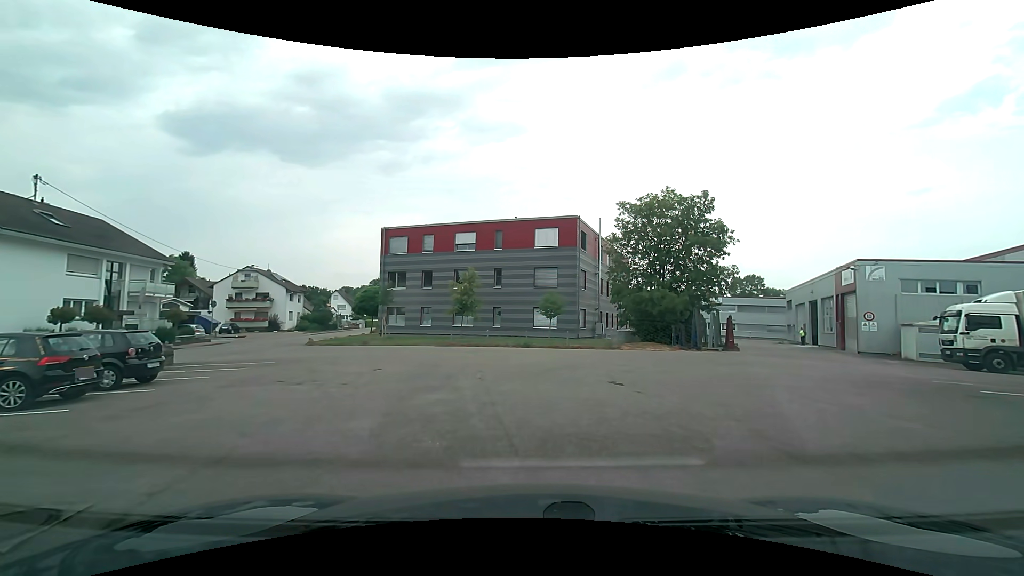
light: Day
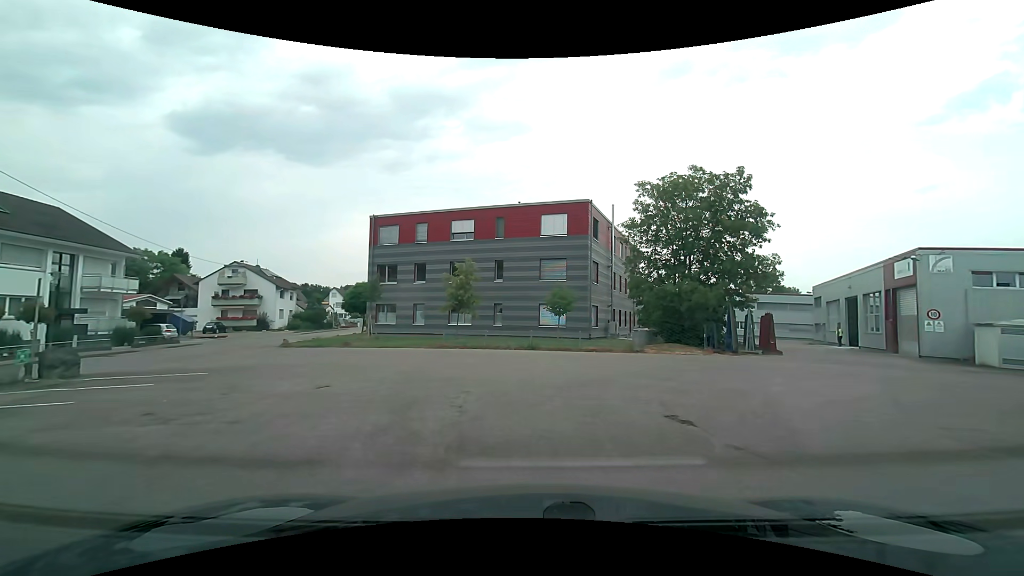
(0.0, +4.6) m; +1°
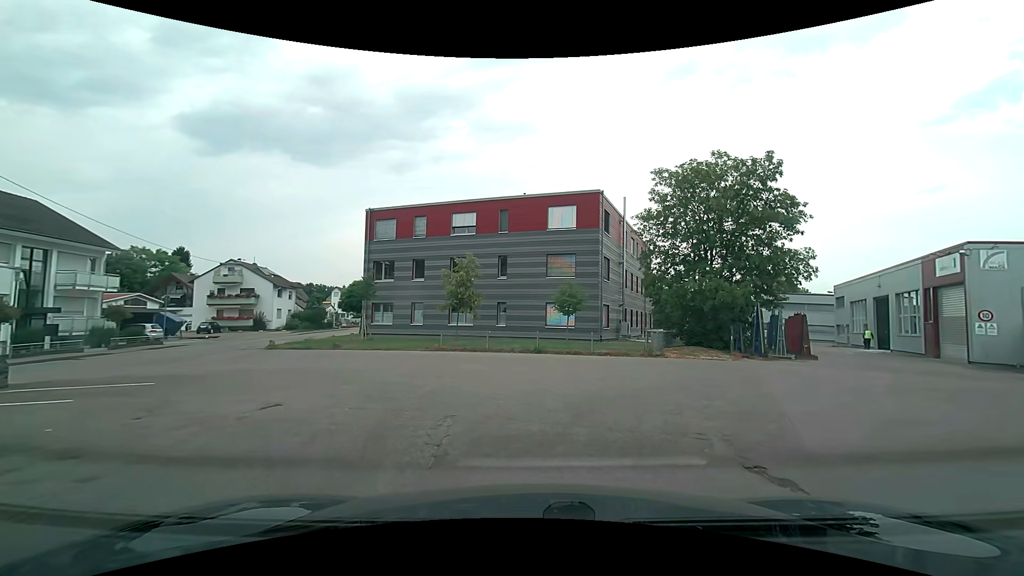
(-0.1, +2.5) m; -2°
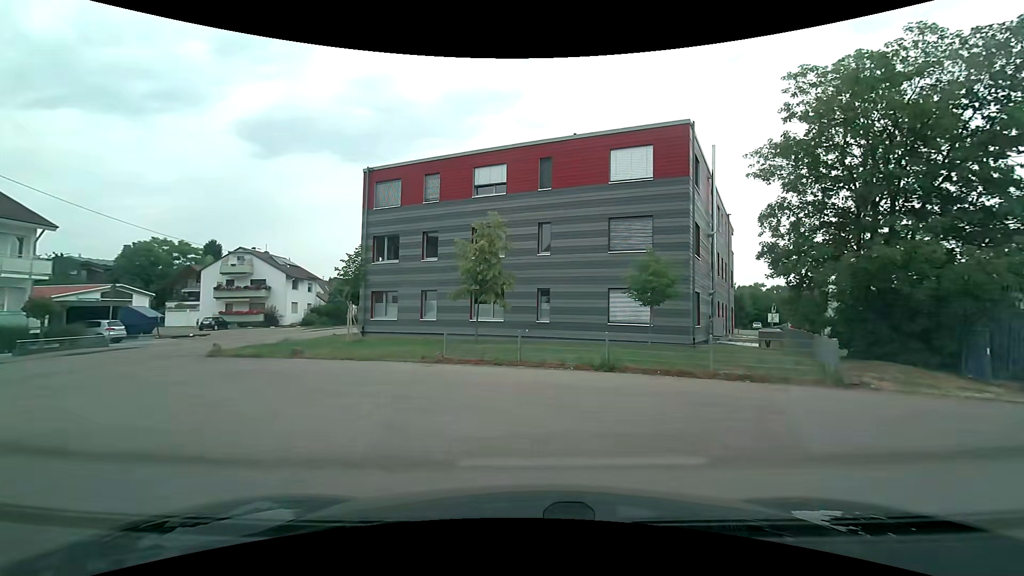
(-0.3, +9.8) m; -5°
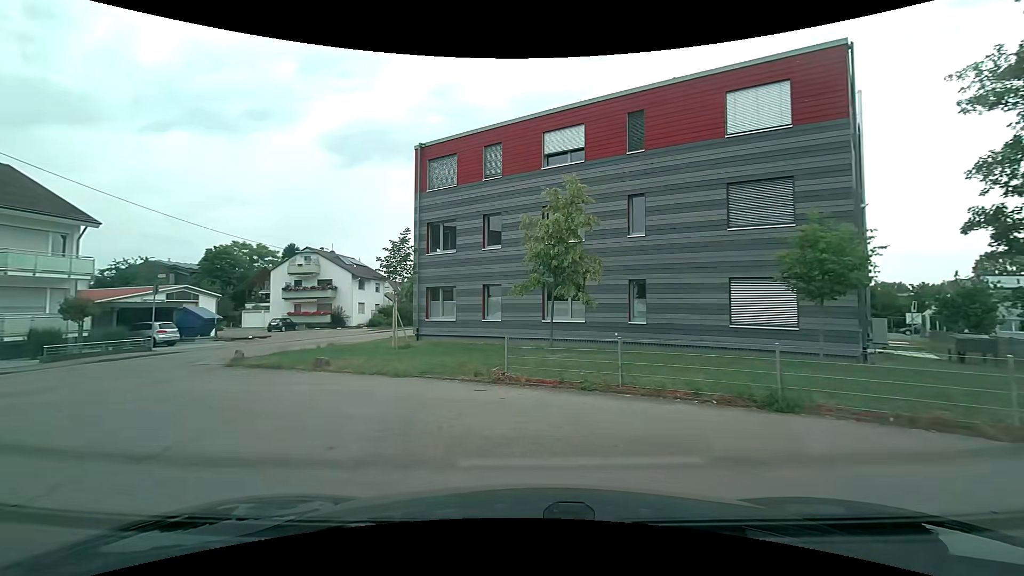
(-0.3, +5.0) m; -9°
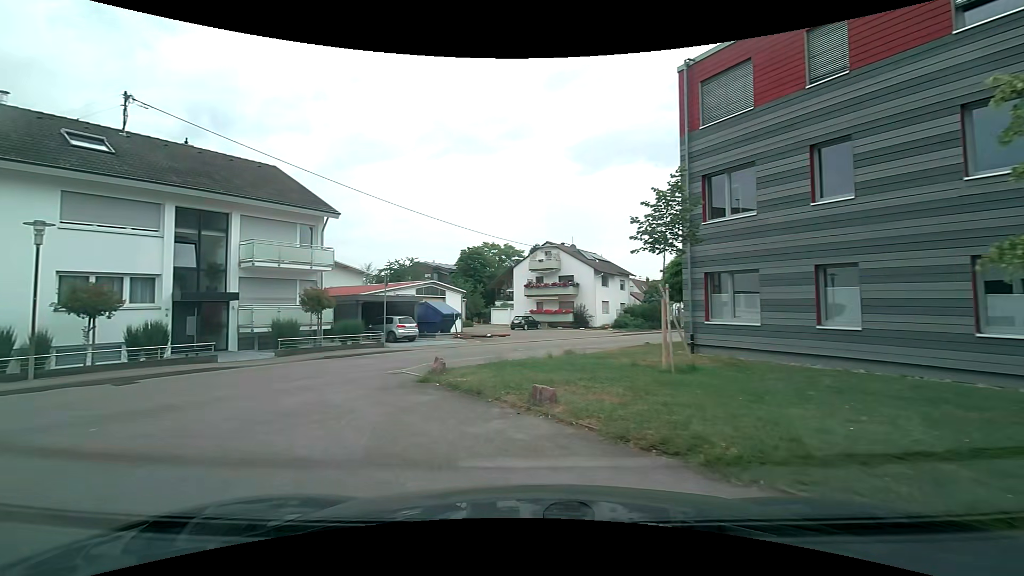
(-1.7, +7.4) m; -27°
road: service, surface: asphalt
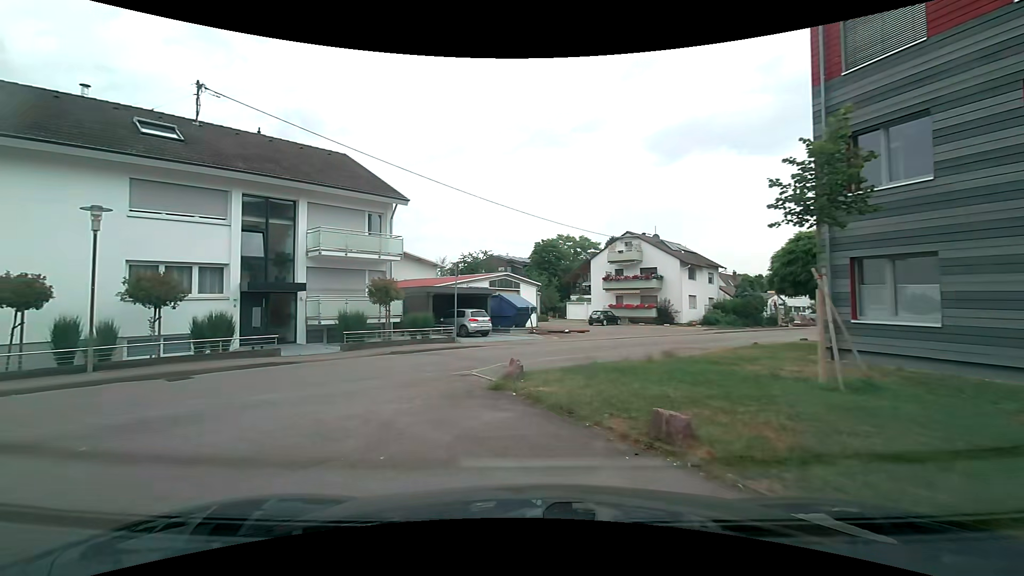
(-0.2, +2.3) m; -8°
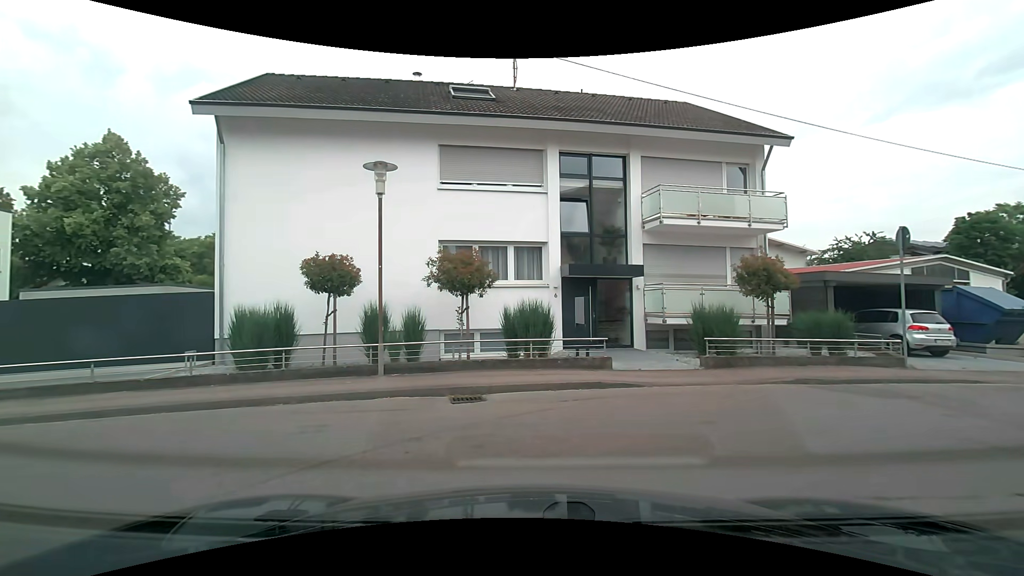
(-1.9, +6.4) m; -35°
